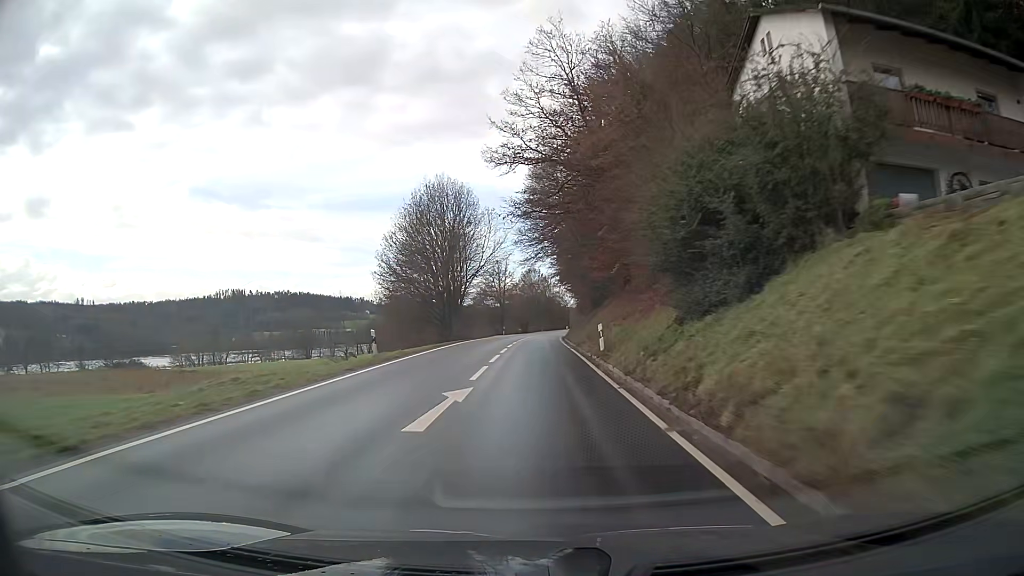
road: secondary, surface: asphalt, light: Day
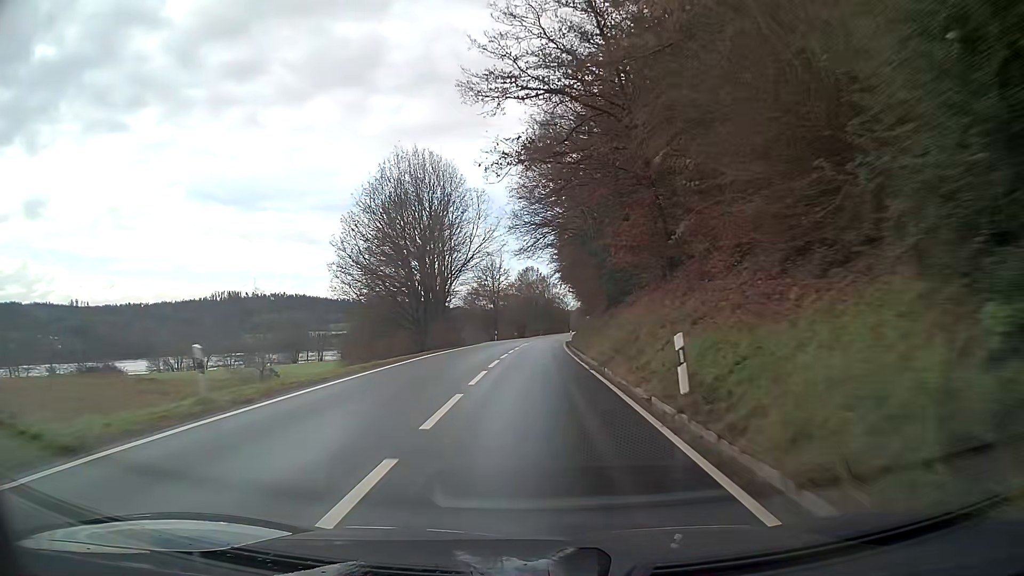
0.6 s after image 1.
(0.0, +12.3) m; 0°
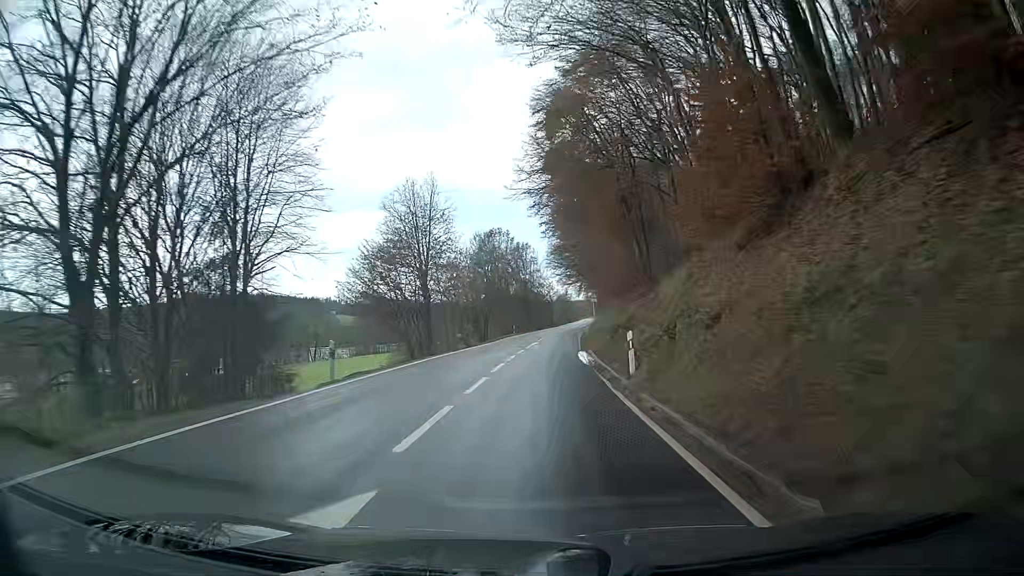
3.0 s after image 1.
(+0.8, +49.5) m; +2°
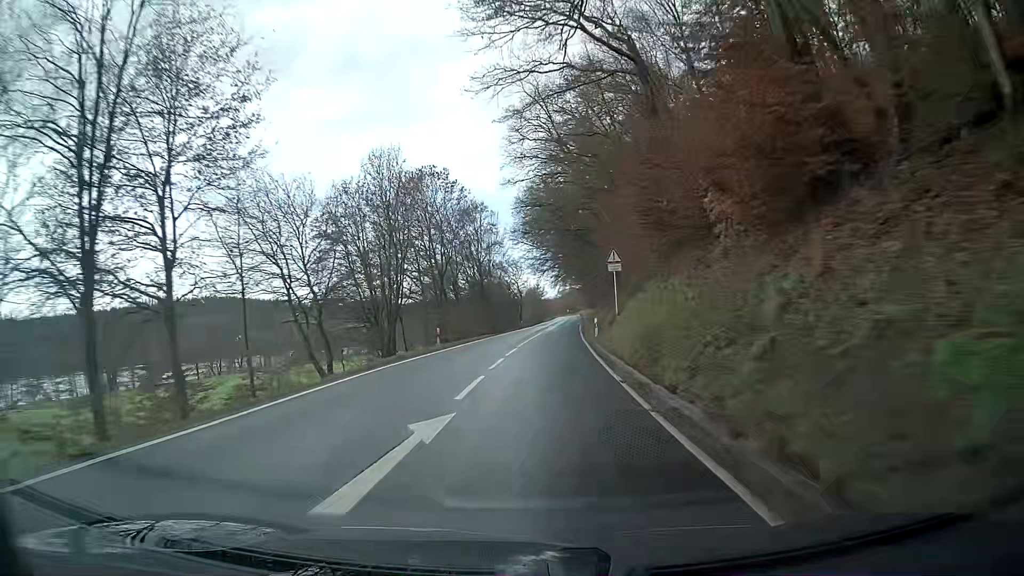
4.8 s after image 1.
(+0.8, +37.8) m; +3°
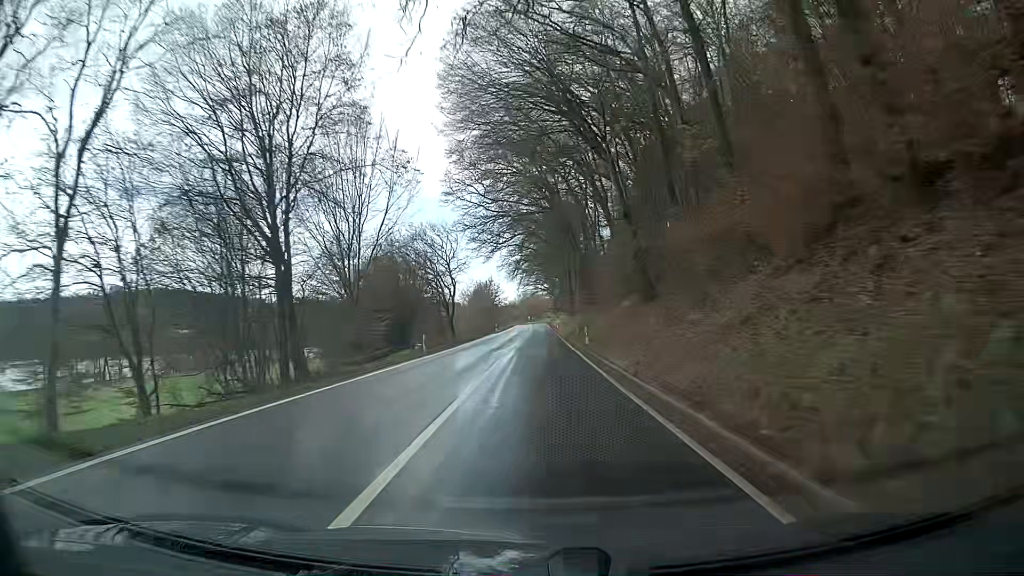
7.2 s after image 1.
(+1.8, +50.5) m; +3°
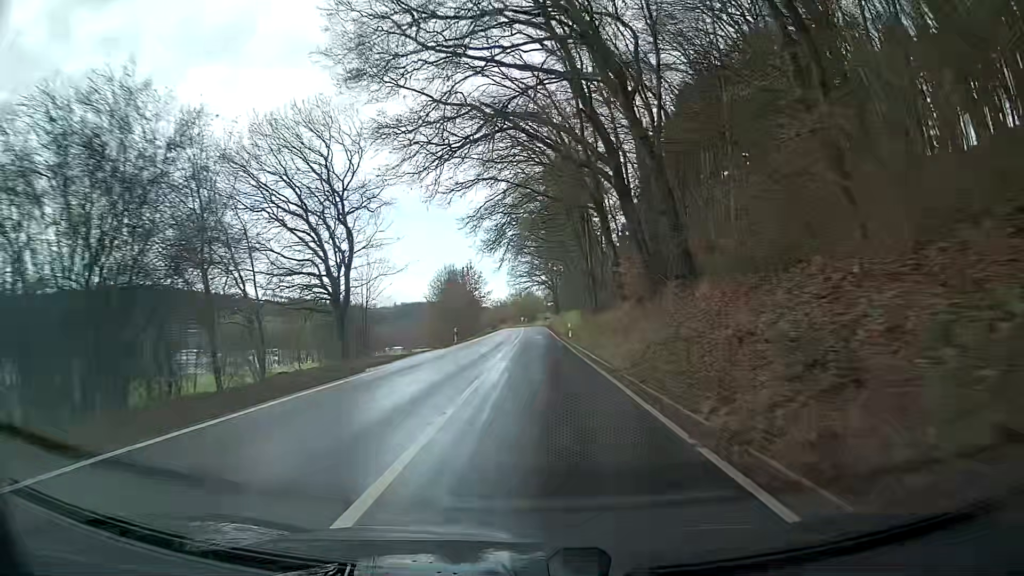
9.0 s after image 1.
(+0.3, +37.9) m; +1°
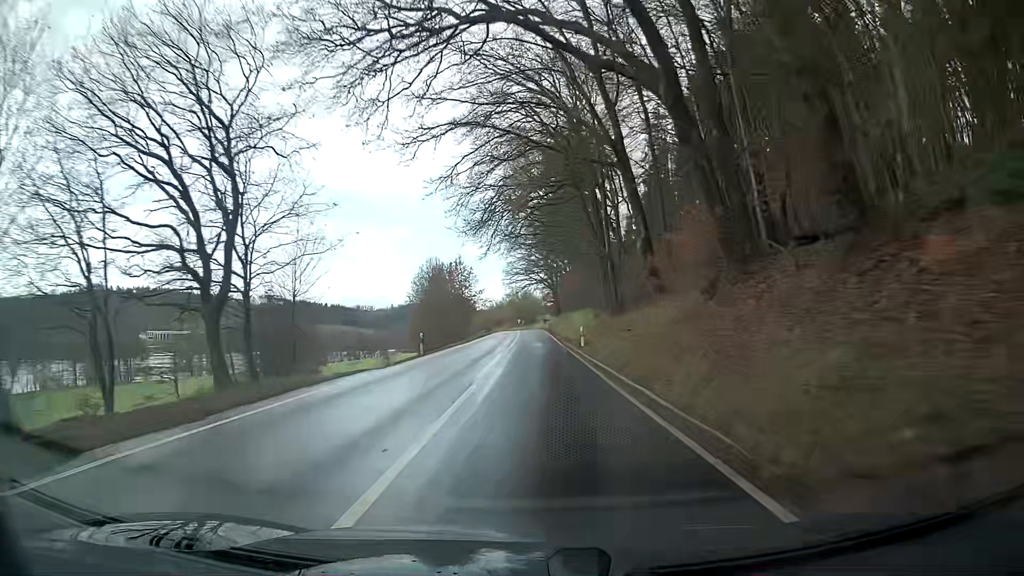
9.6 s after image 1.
(0.0, +12.6) m; 0°
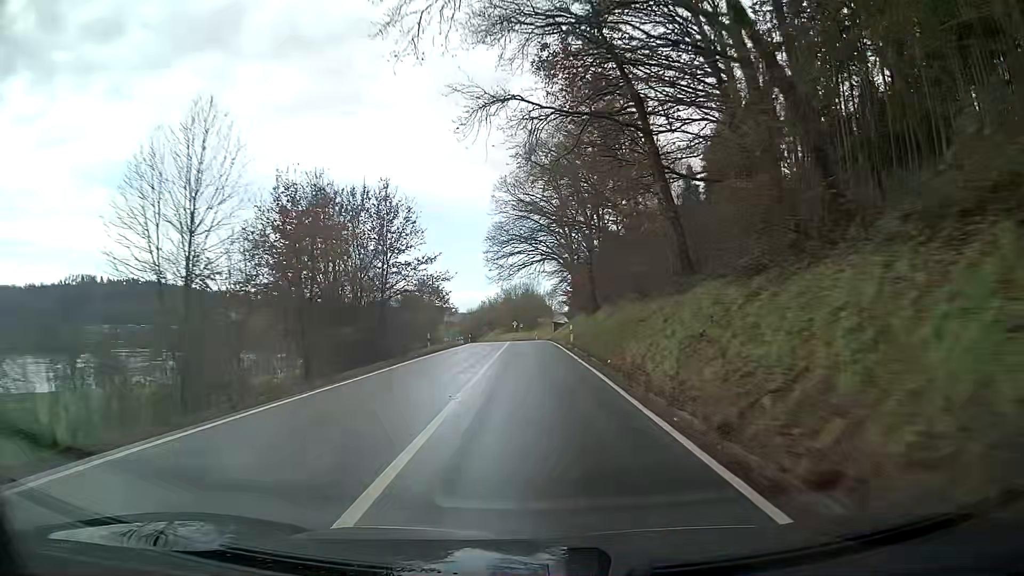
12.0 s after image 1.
(-0.2, +50.2) m; 0°
(0, +10) (0, +20) (0, +30) (-1, +40) (-1, +50) (-2, +60) (-3, +70) (-4, +80) (-6, +90) (-8, +99) m
